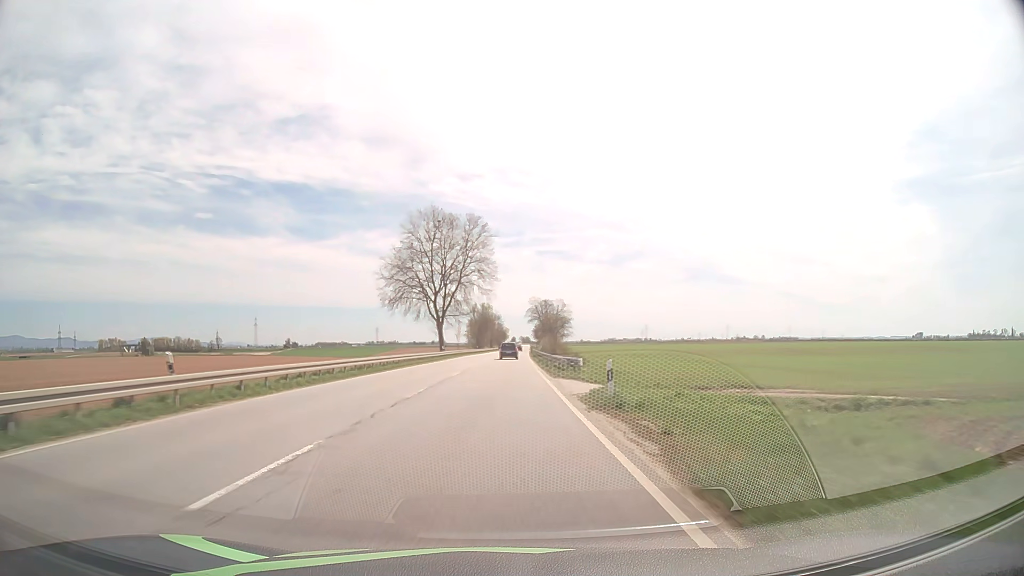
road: primary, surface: asphalt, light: Day
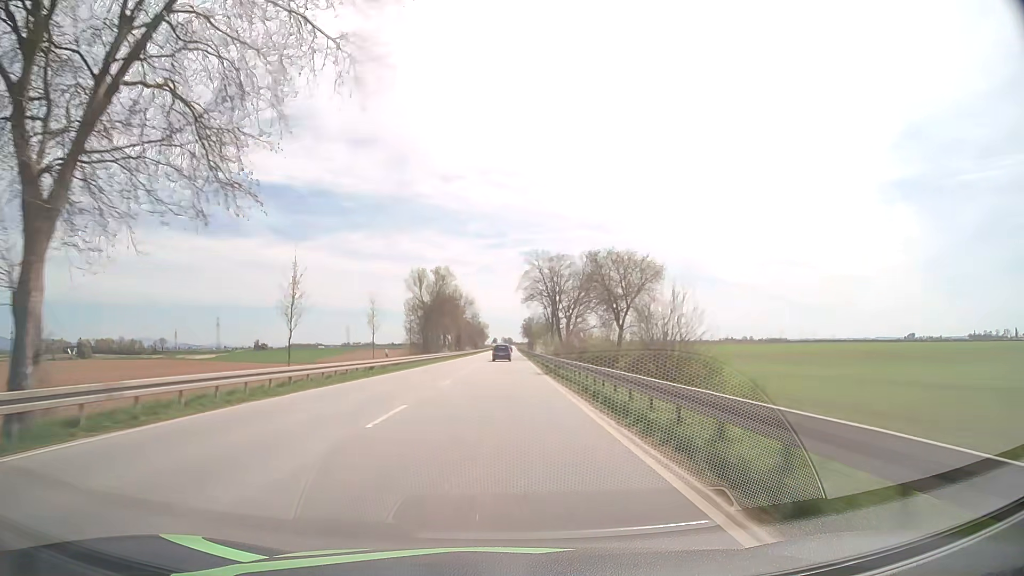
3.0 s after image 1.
(+1.0, +78.4) m; +2°
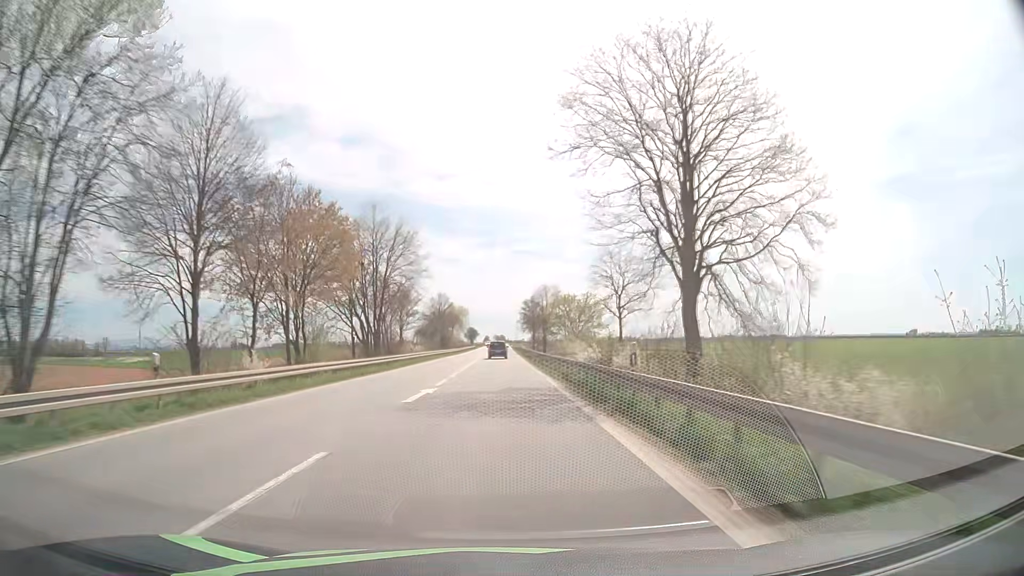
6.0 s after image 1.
(+0.6, +79.1) m; +1°
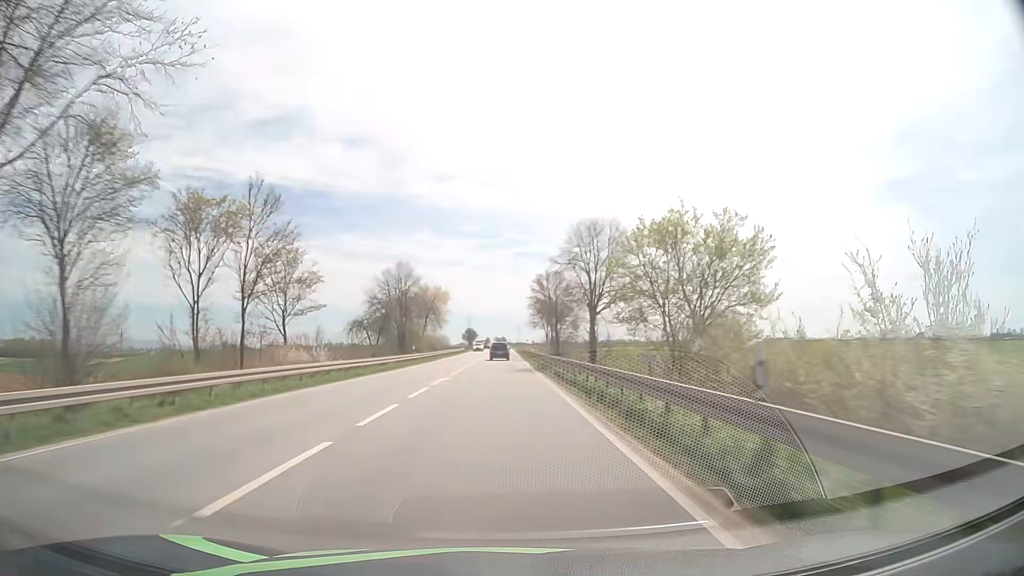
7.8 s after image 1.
(-0.2, +47.3) m; 0°
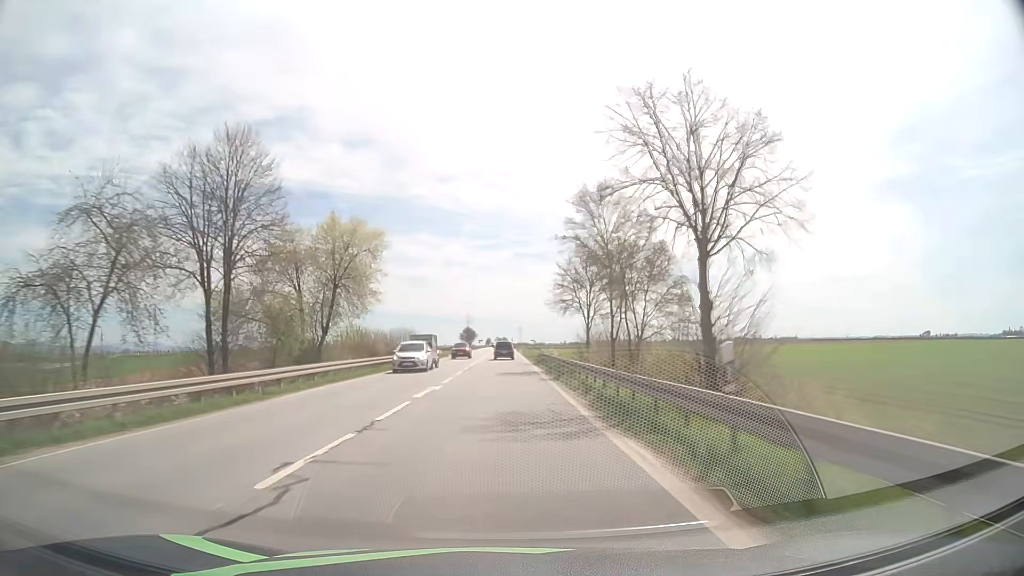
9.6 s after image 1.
(-0.1, +47.0) m; 0°
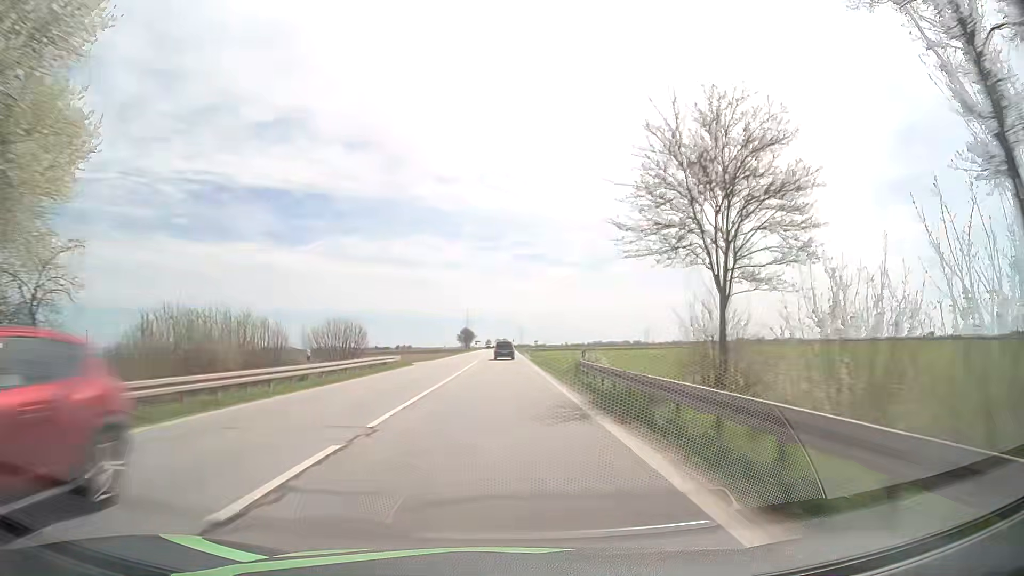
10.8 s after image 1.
(+0.1, +31.3) m; 0°
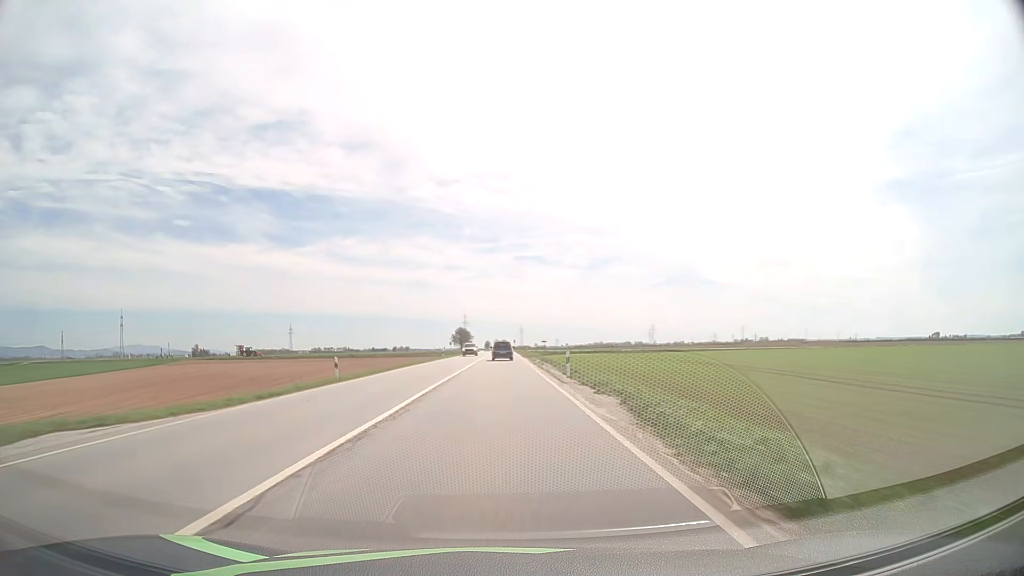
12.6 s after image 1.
(-0.2, +47.0) m; 0°
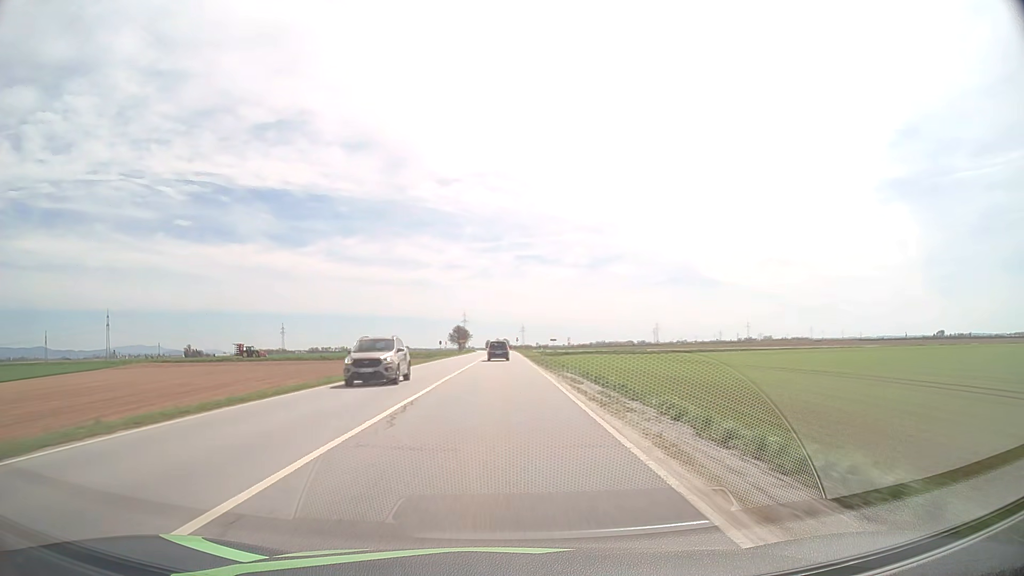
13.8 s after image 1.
(0.0, +31.2) m; 0°
(0, +10) (0, +20) (0, +30) (0, +40) (0, +50) (0, +60) (0, +70) (0, +80) (0, +90) (0, +100) m
